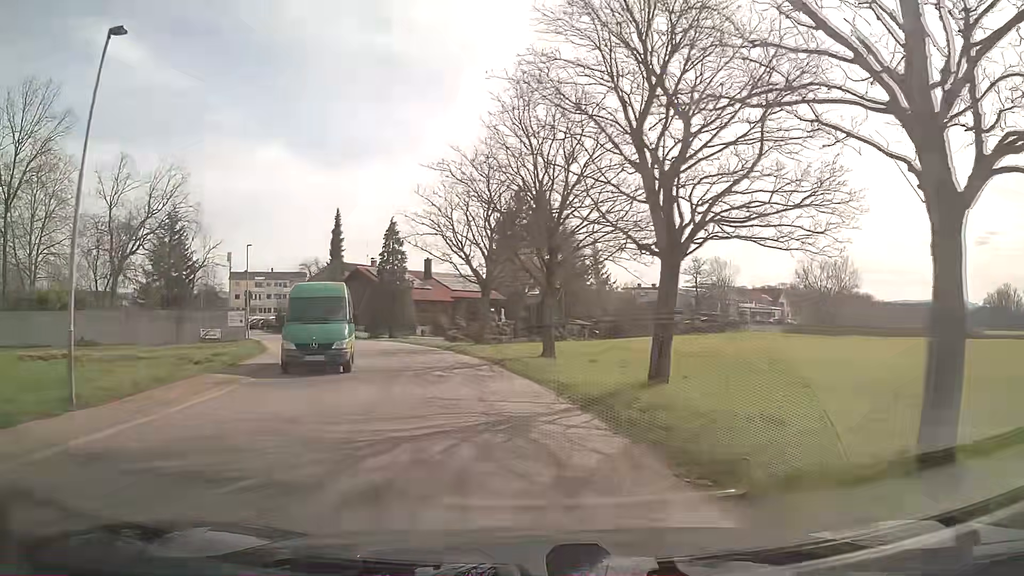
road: unclassified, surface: asphalt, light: Day
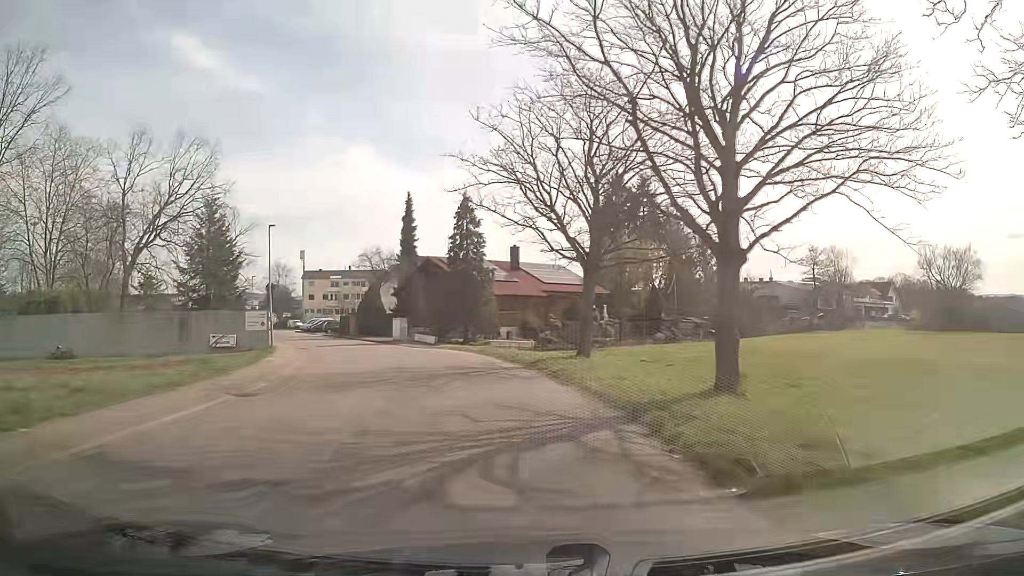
(-0.8, +12.0) m; -8°
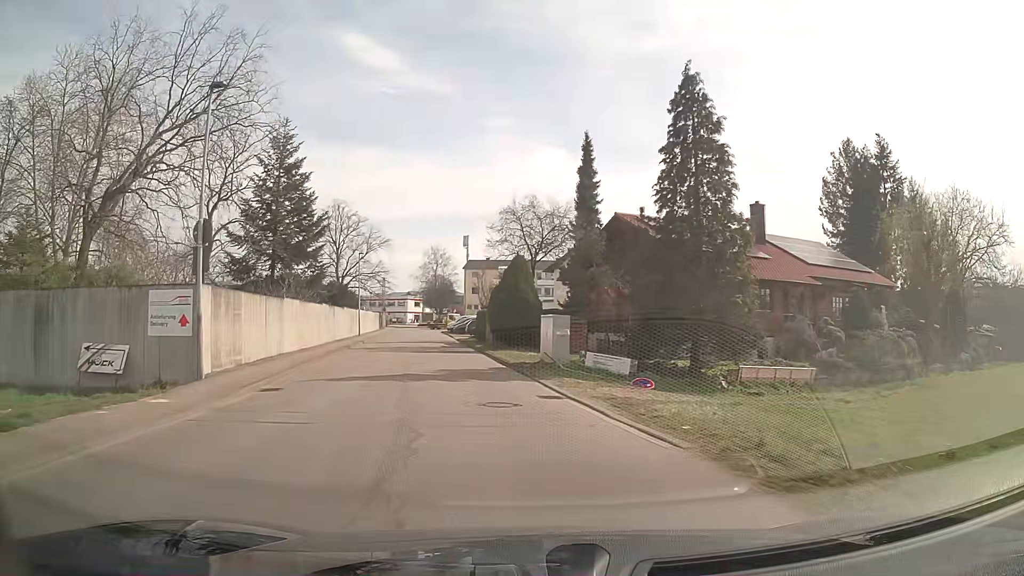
(-3.1, +23.7) m; -16°
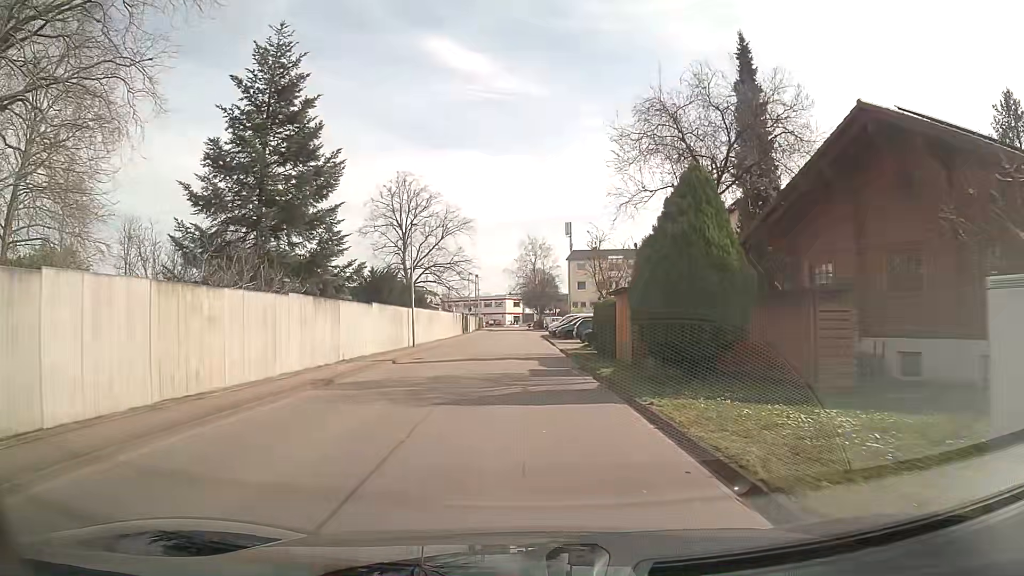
(-1.7, +17.6) m; -9°
(0, +10) (0, +20) (0, +30) (0, +40) (0, +50) (0, +60) (0, +70) (-1, +80) (-1, +90) (-1, +100) m
